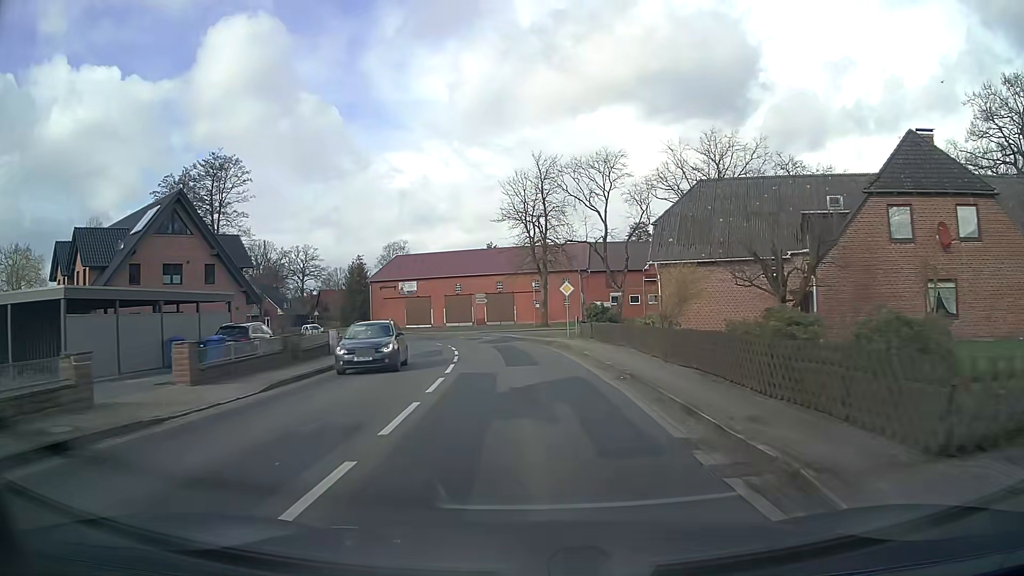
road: secondary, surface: asphalt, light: Day
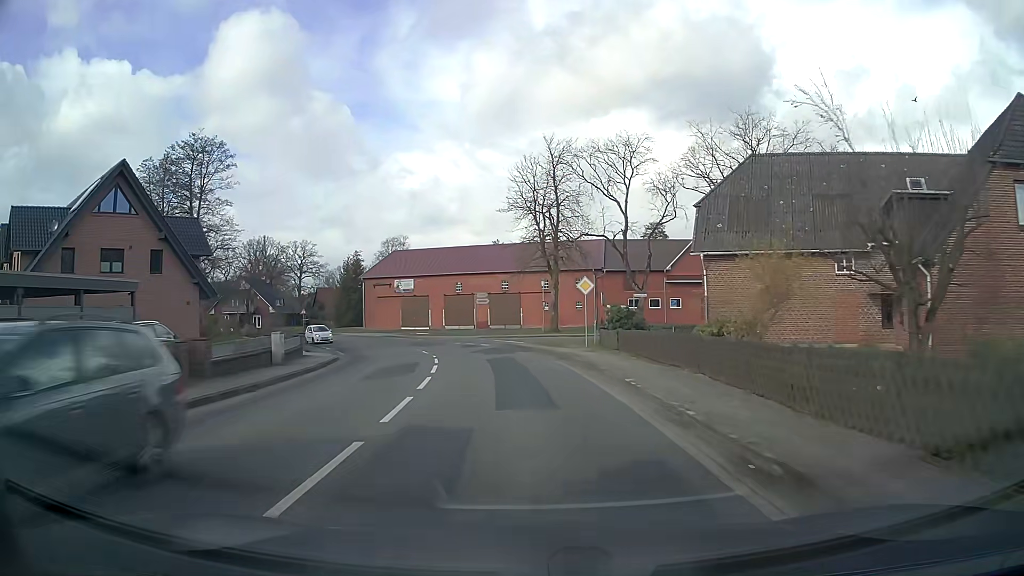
(0.0, +8.0) m; -1°
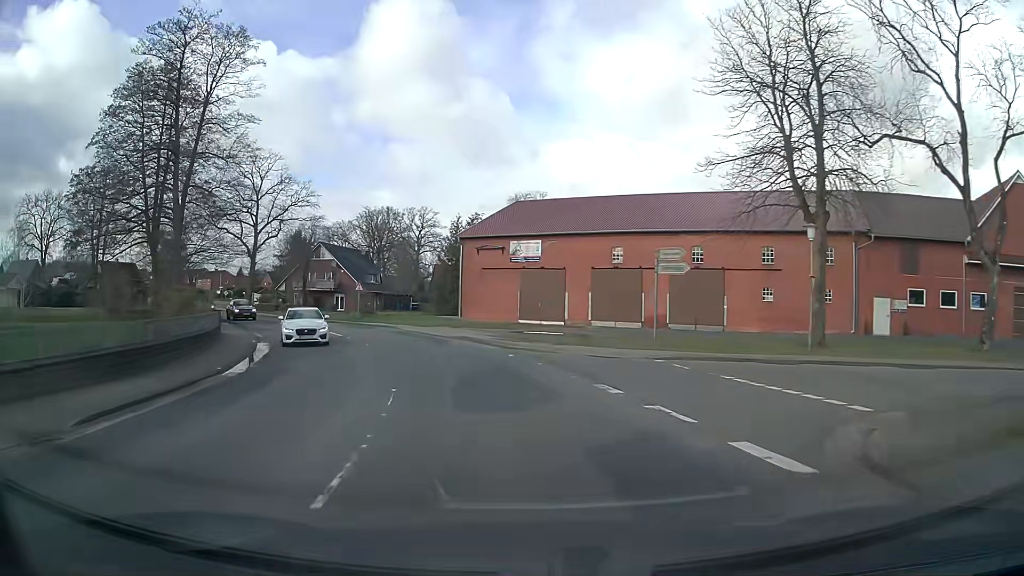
(-2.9, +31.5) m; -12°
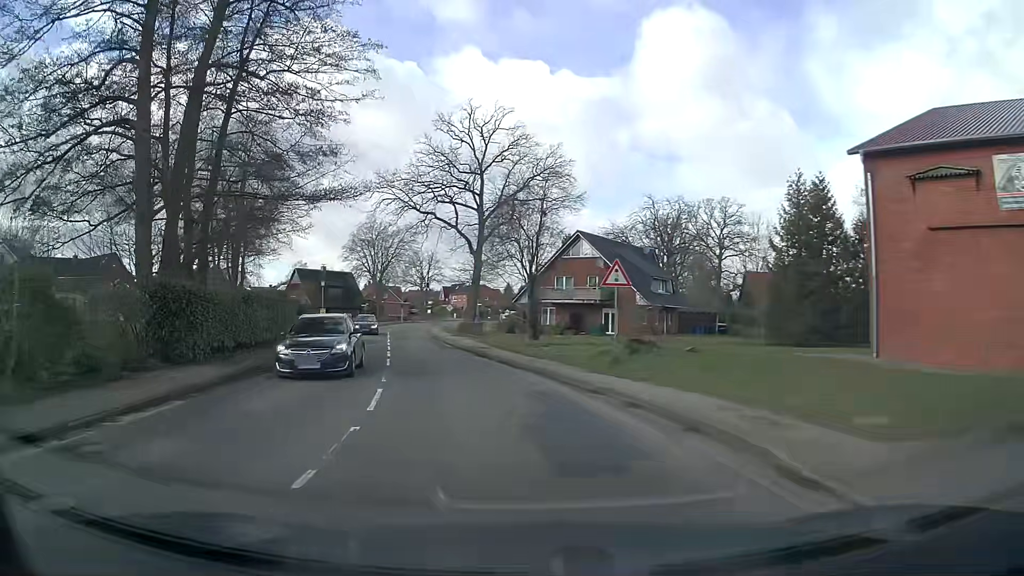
(-6.3, +30.6) m; -24°
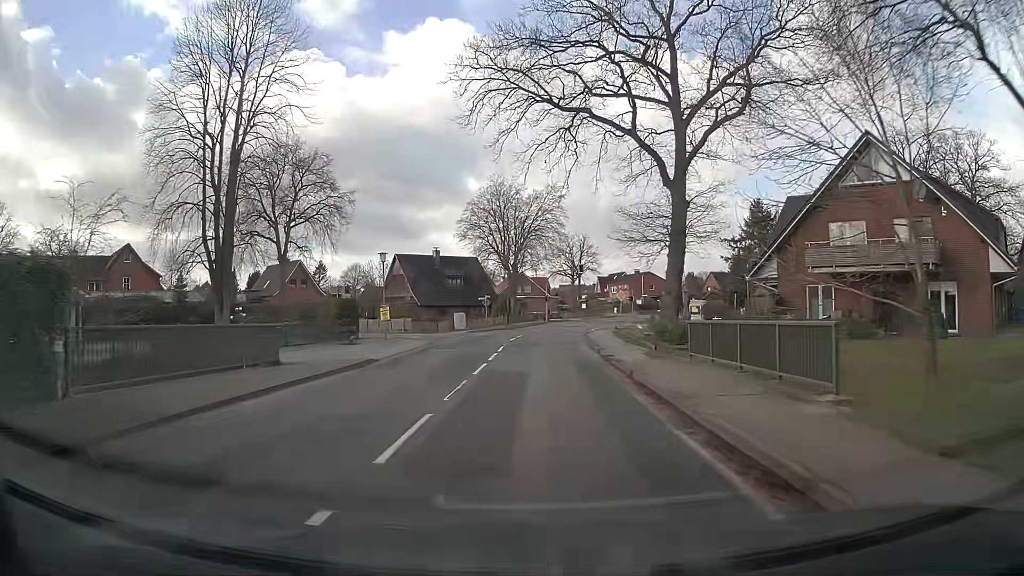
(-4.9, +30.9) m; -13°
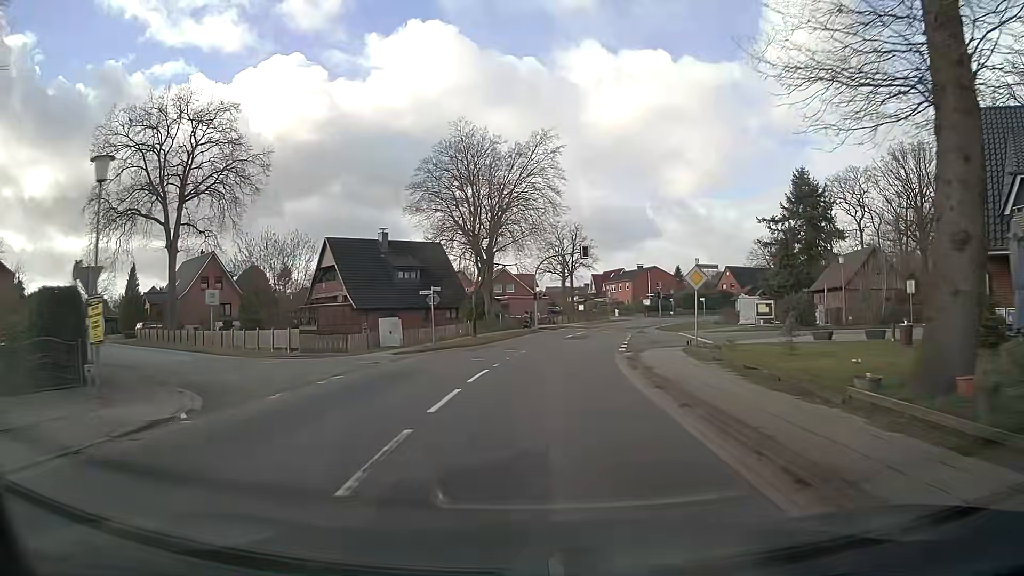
(+0.1, +23.8) m; +1°
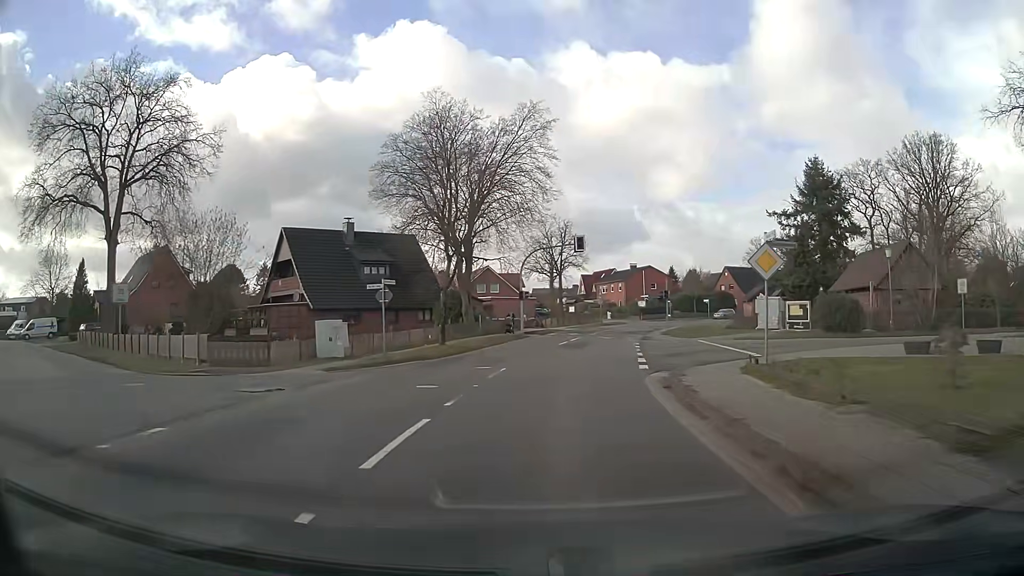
(0.0, +7.9) m; +1°
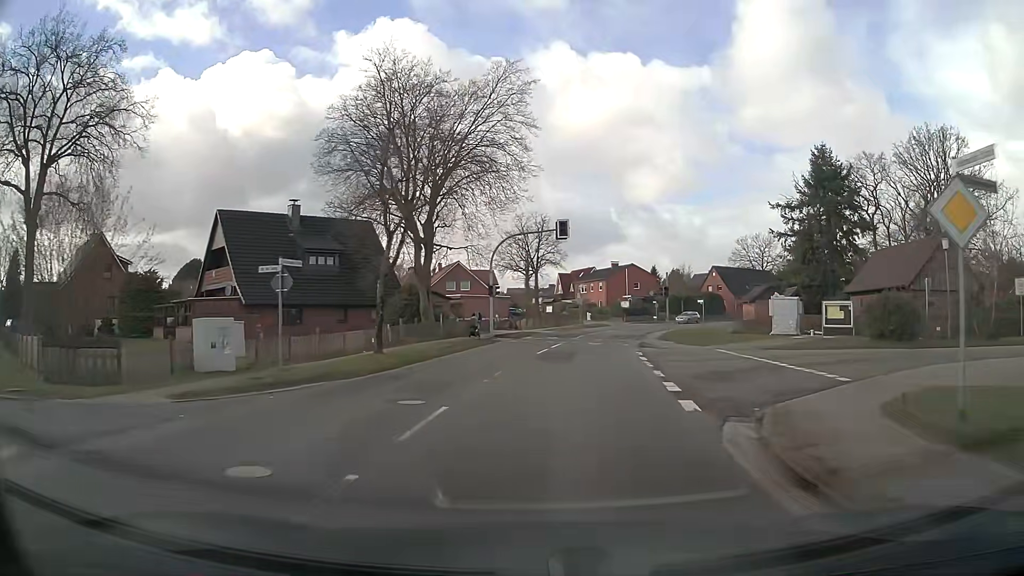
(+0.1, +7.9) m; +1°
